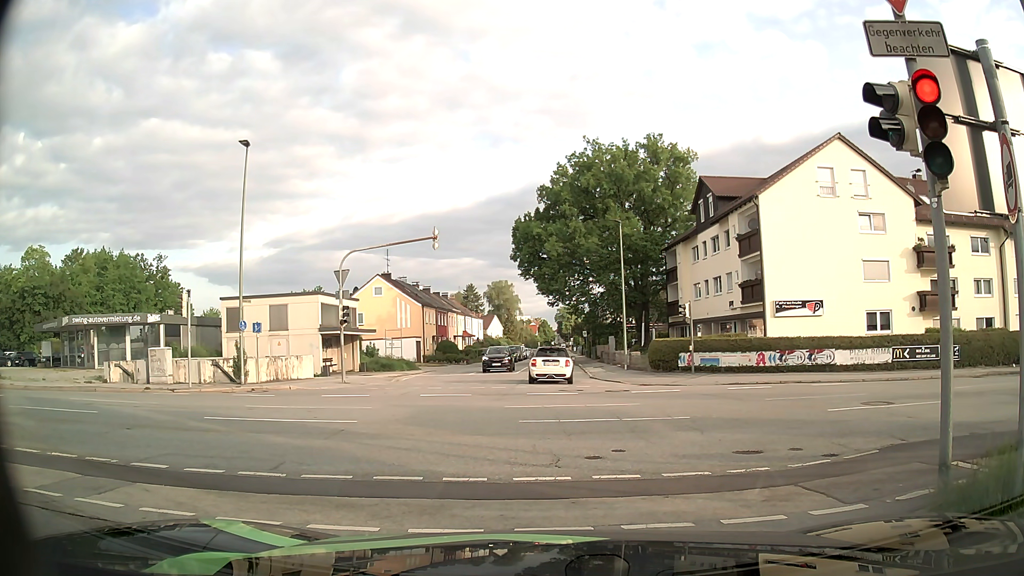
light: Day
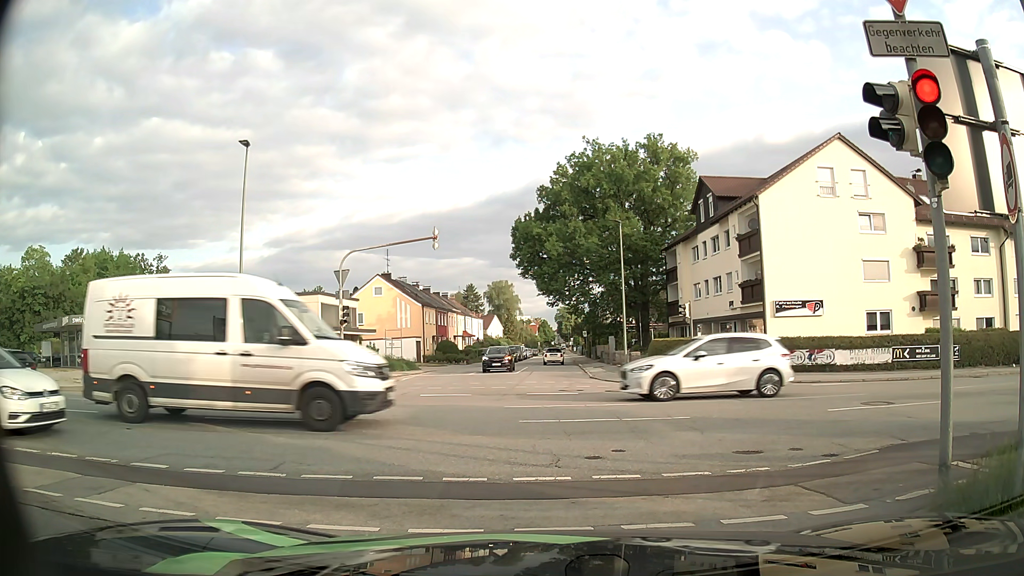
(0.0, 0.0) m; 0°
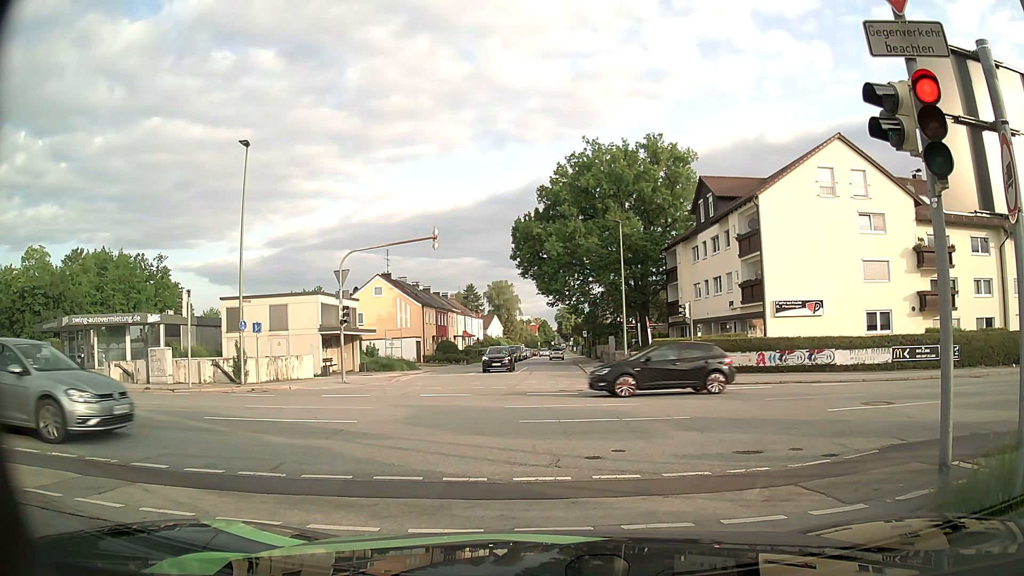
(0.0, 0.0) m; 0°
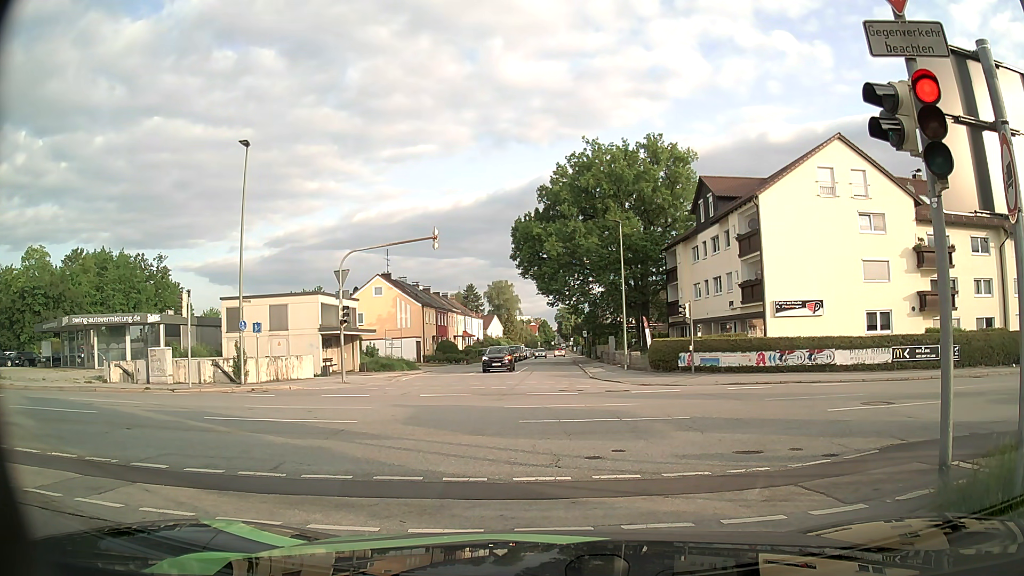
(0.0, 0.0) m; 0°
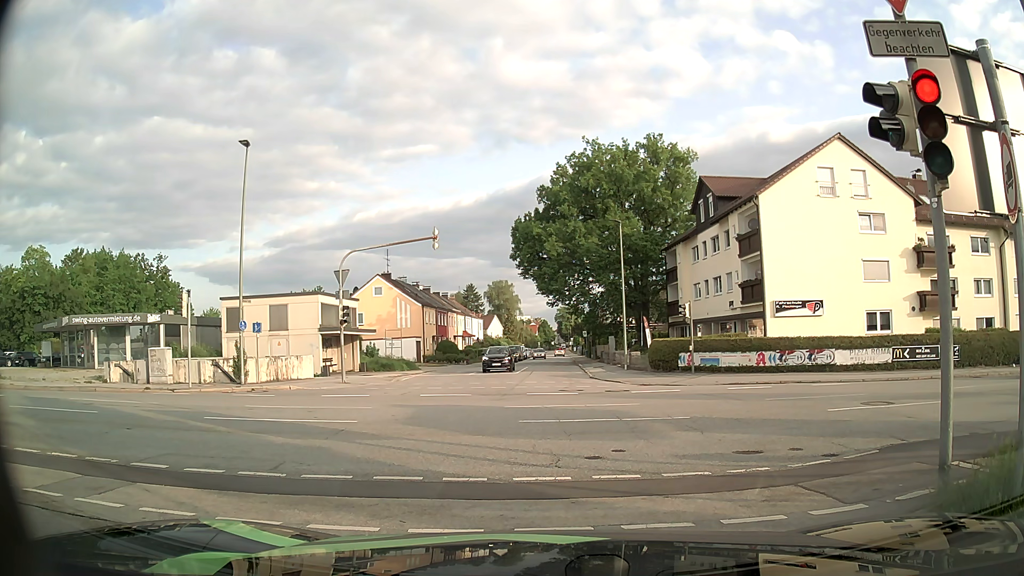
(0.0, 0.0) m; 0°
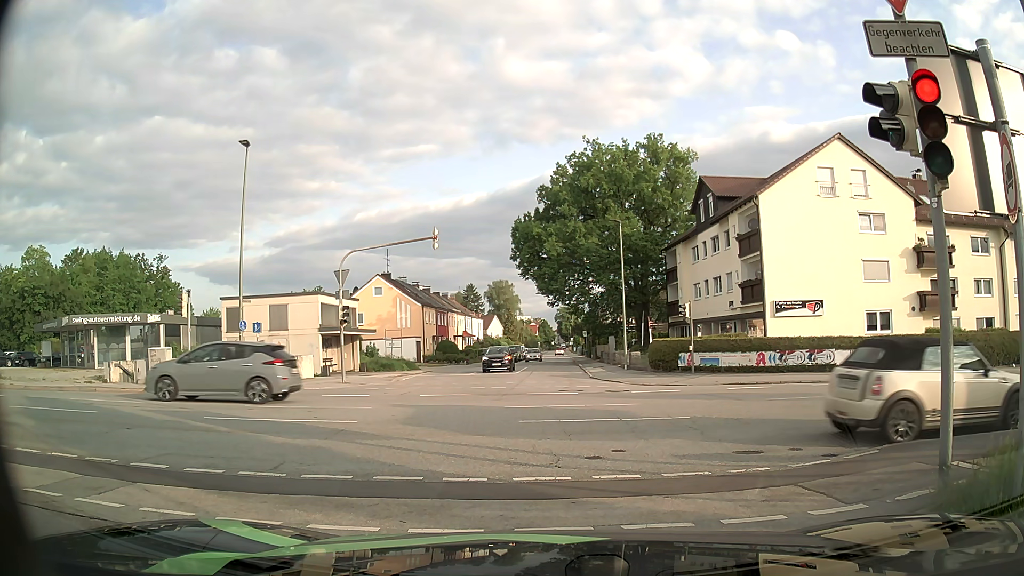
(0.0, 0.0) m; 0°
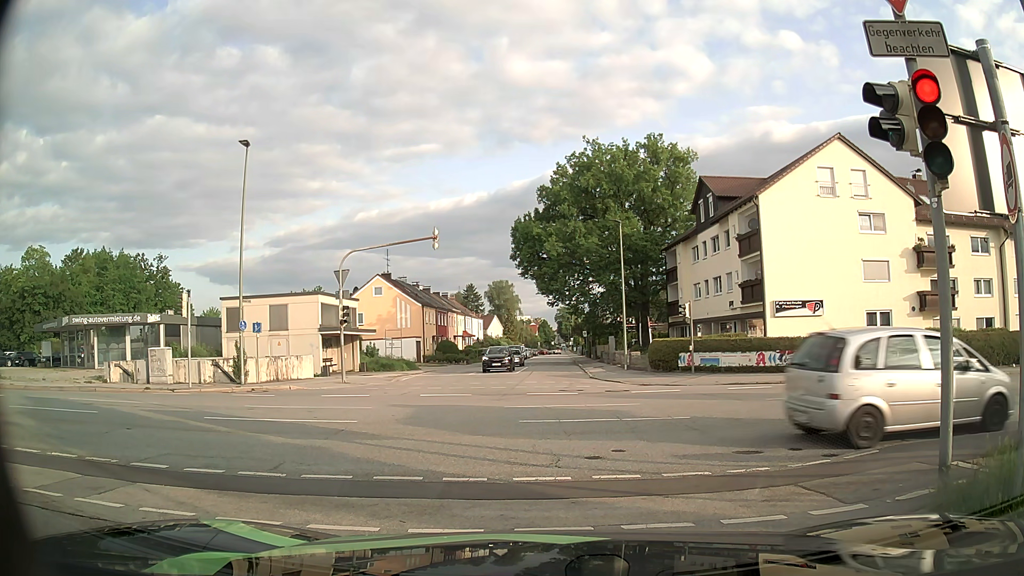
(0.0, 0.0) m; 0°
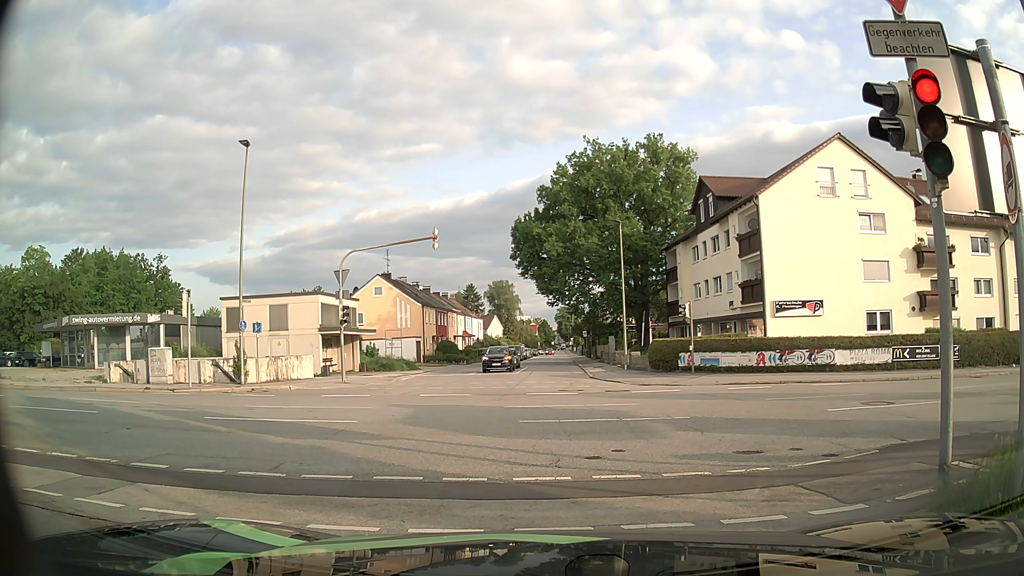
(0.0, 0.0) m; 0°
